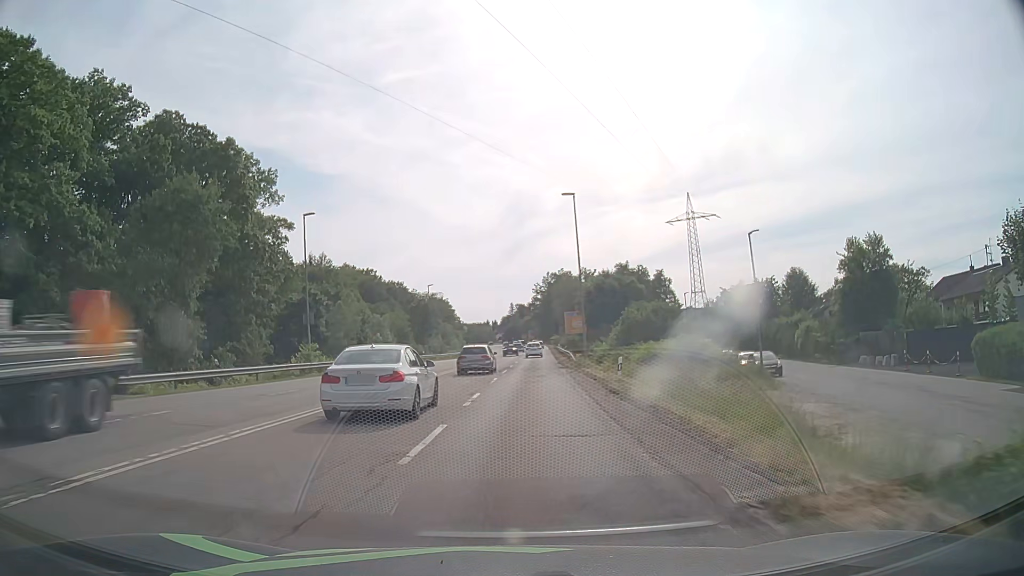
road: secondary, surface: asphalt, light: Day
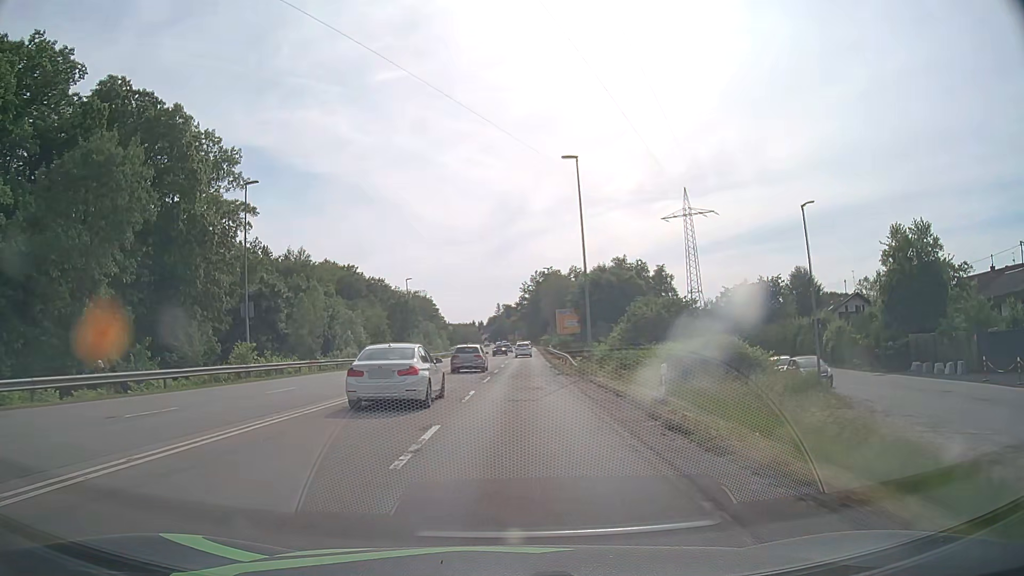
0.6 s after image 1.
(+0.1, +8.3) m; +1°
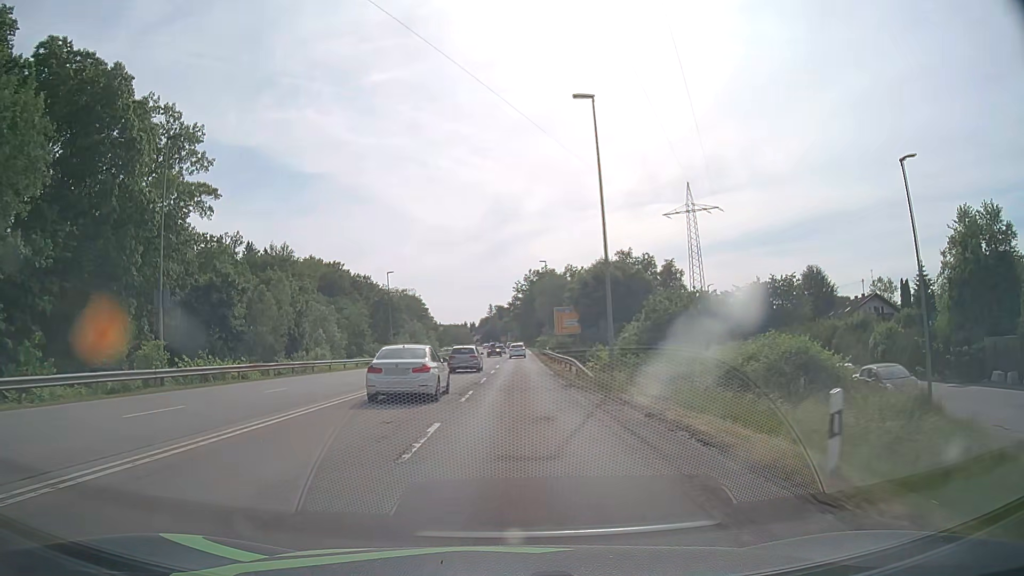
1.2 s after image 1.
(+0.1, +8.5) m; +1°
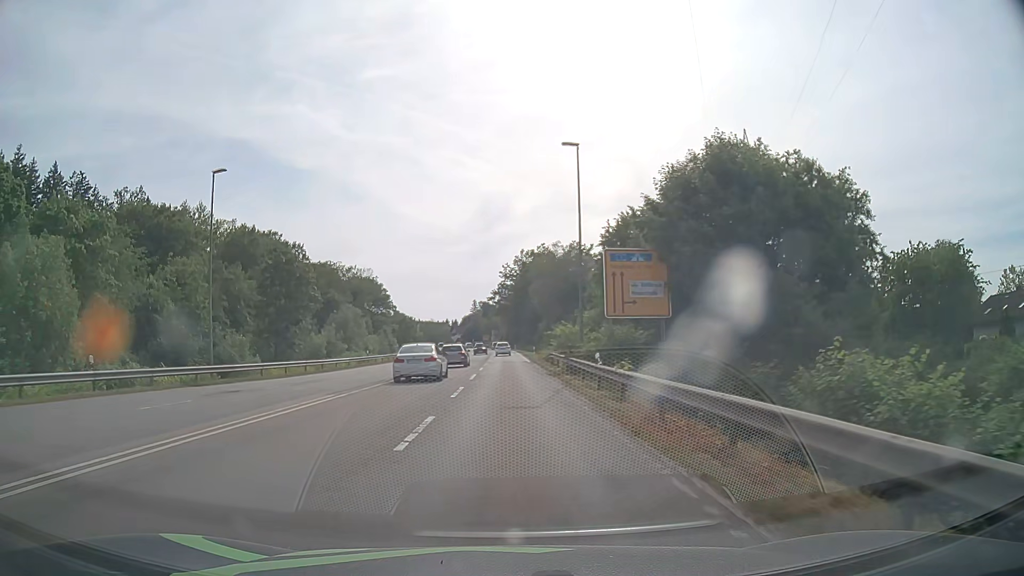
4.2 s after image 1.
(+0.8, +43.8) m; +1°
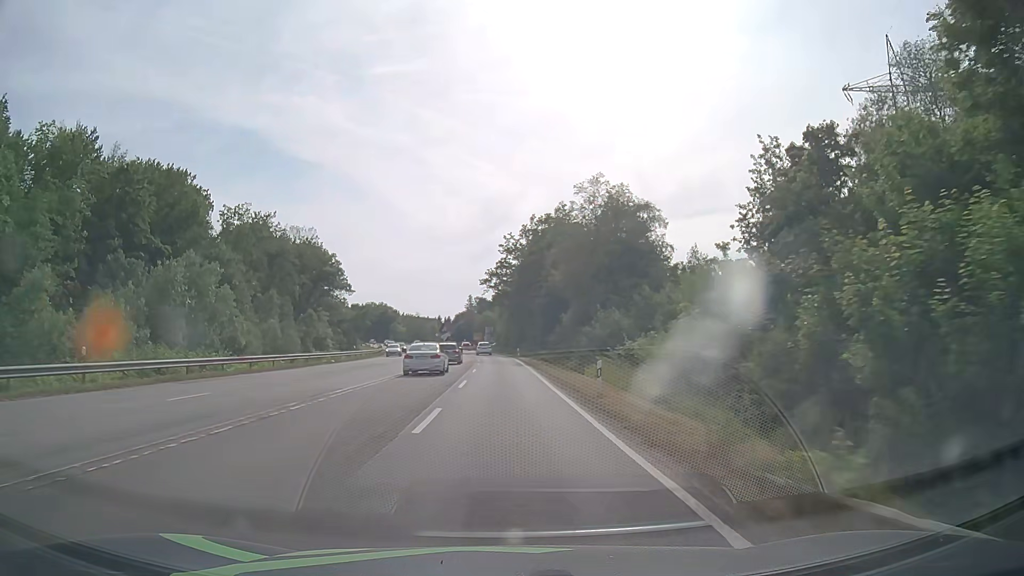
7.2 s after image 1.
(-0.1, +44.9) m; 0°
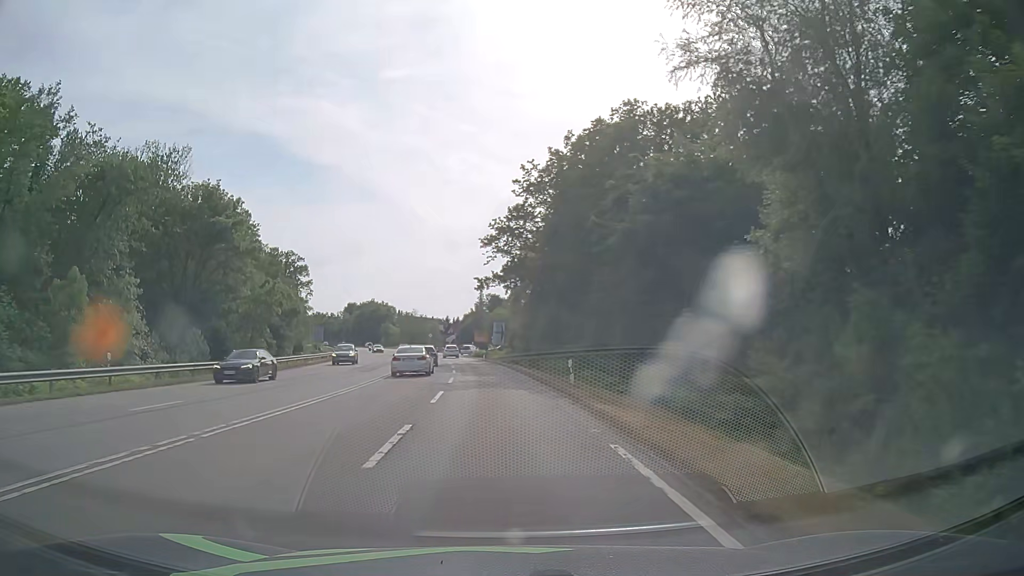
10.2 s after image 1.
(-0.2, +45.4) m; -1°
